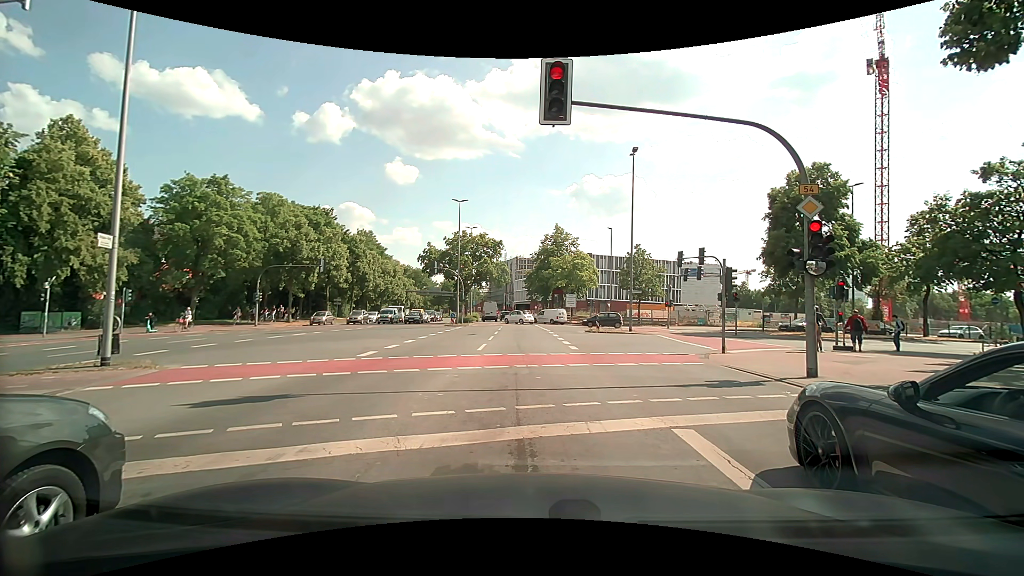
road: primary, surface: asphalt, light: Day
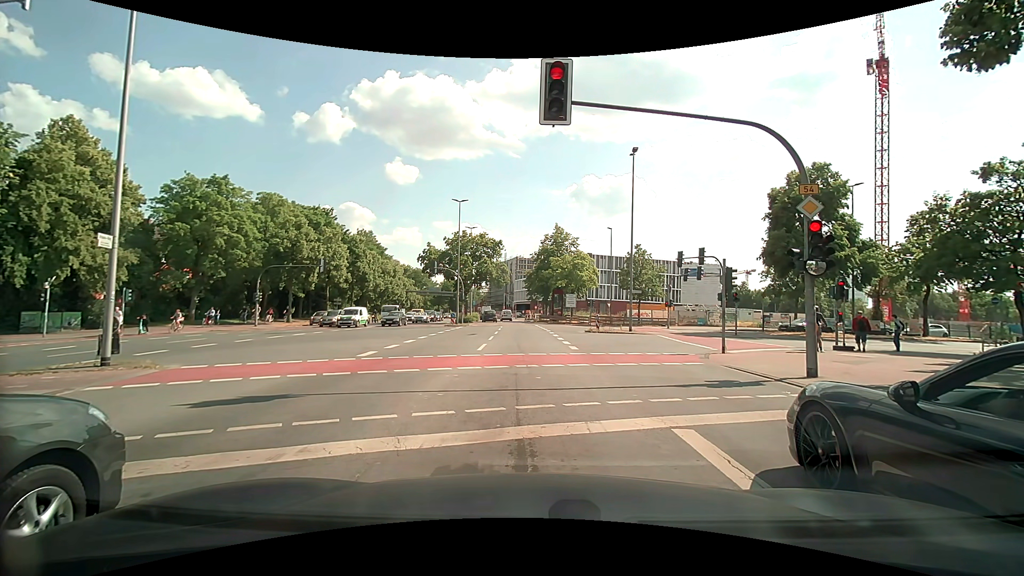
(0.0, 0.0) m; 0°
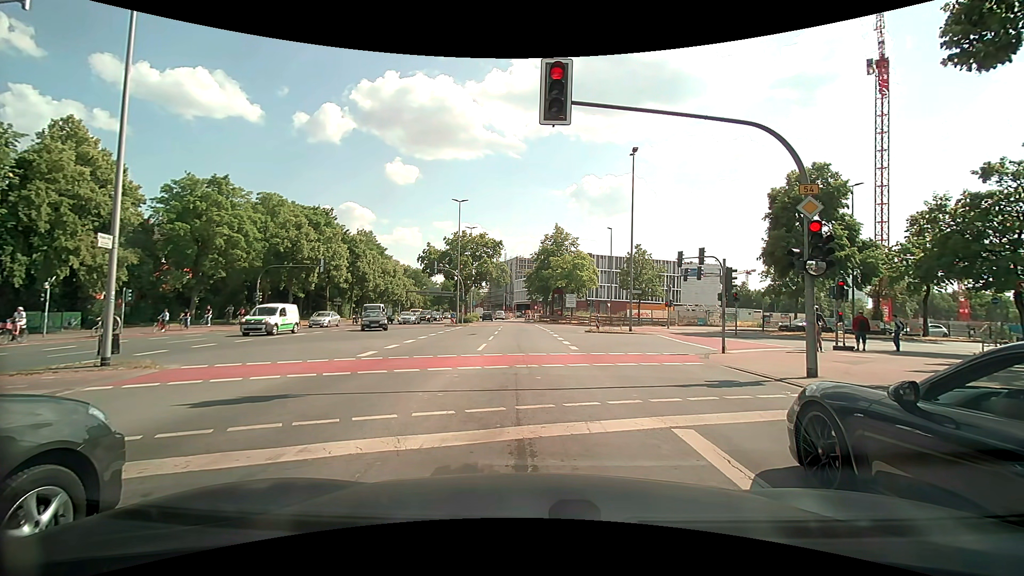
(0.0, 0.0) m; 0°
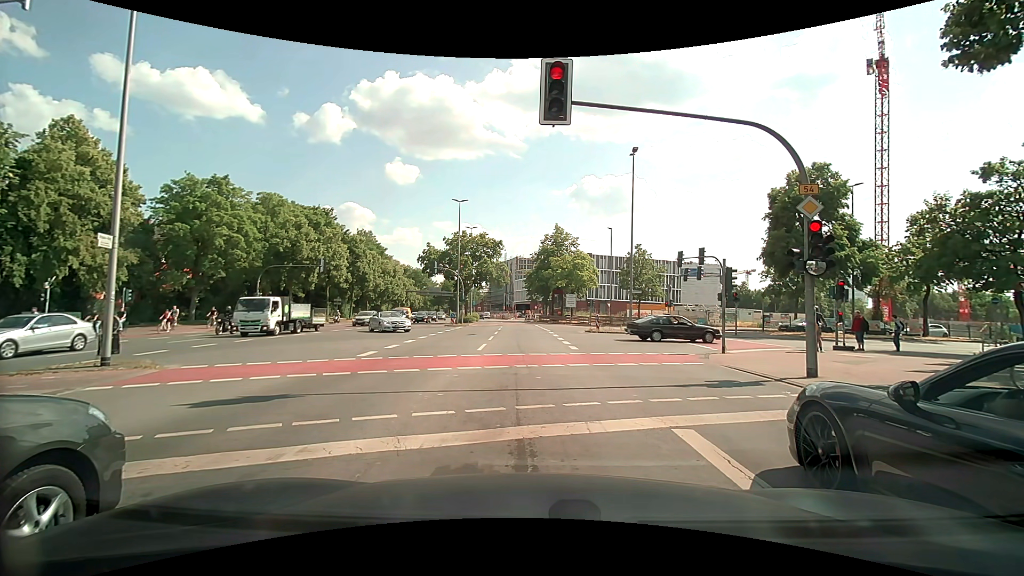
(0.0, 0.0) m; 0°
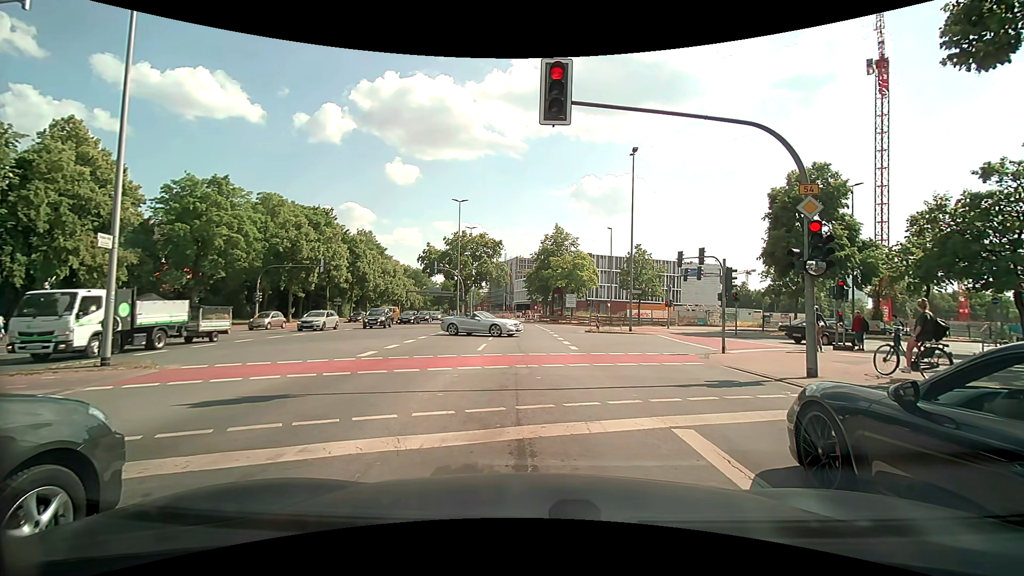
(0.0, 0.0) m; 0°
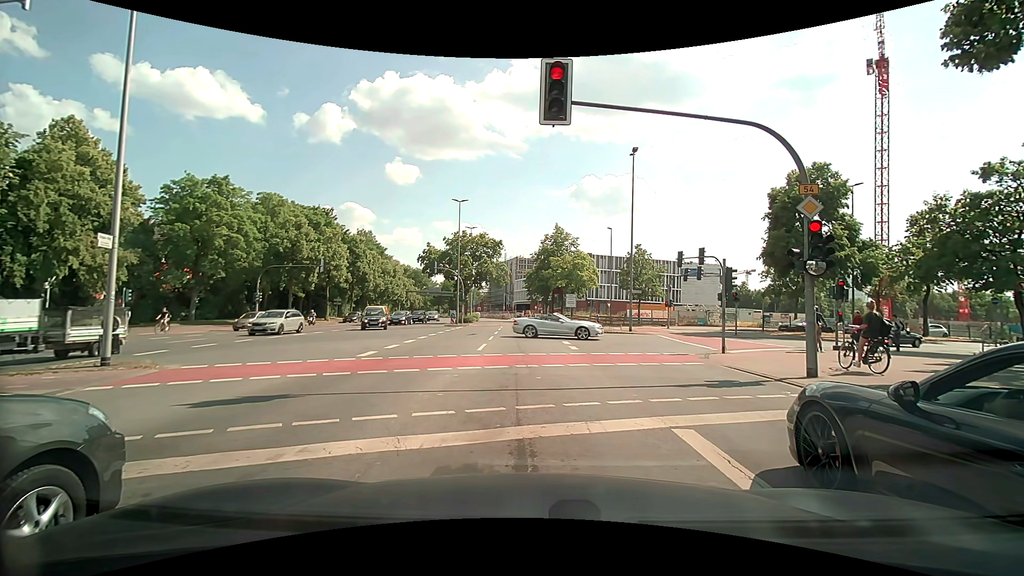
(0.0, 0.0) m; 0°
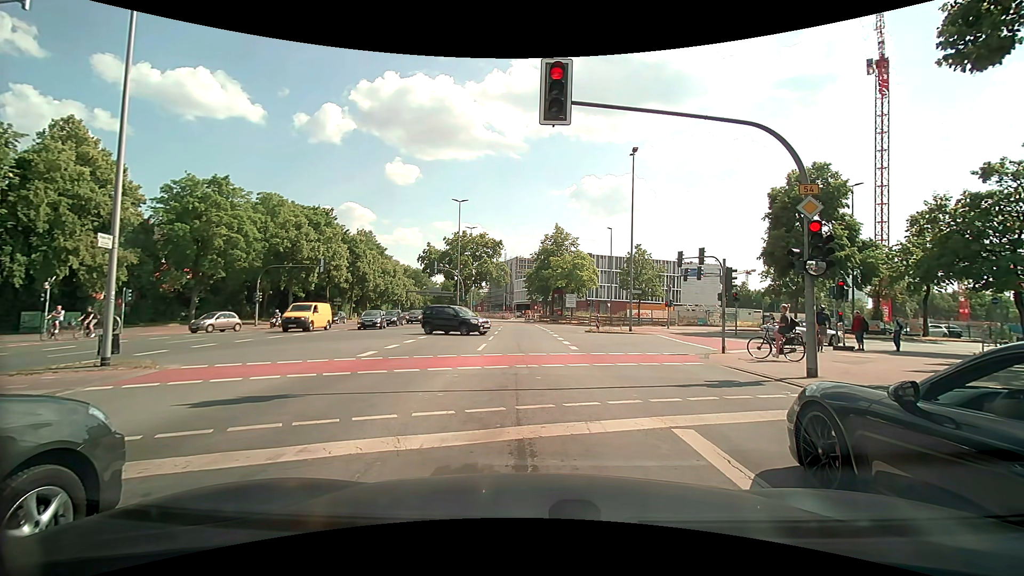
(0.0, 0.0) m; 0°
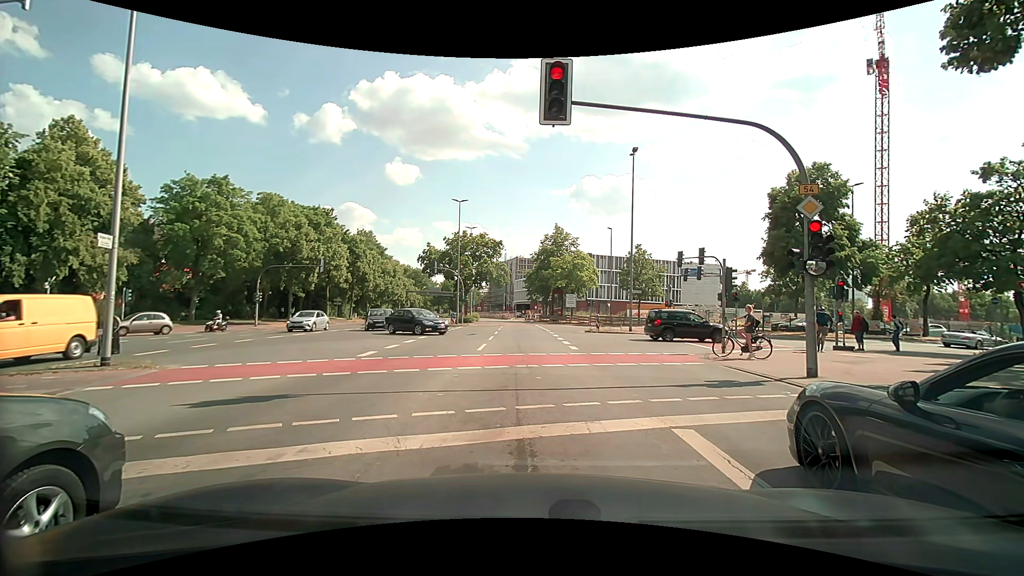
(0.0, 0.0) m; 0°
